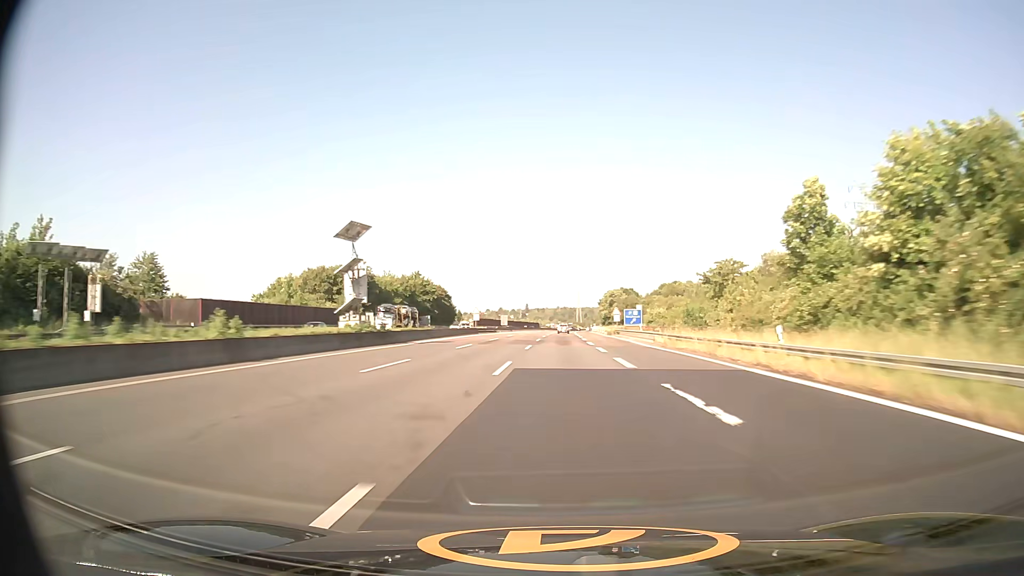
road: motorway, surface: asphalt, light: Day
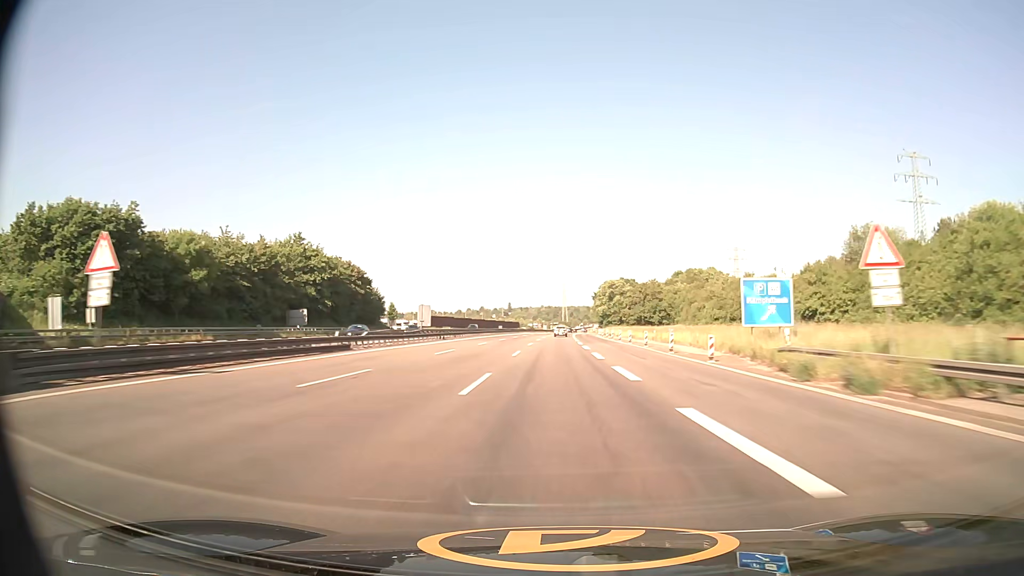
(+1.0, +75.3) m; +1°
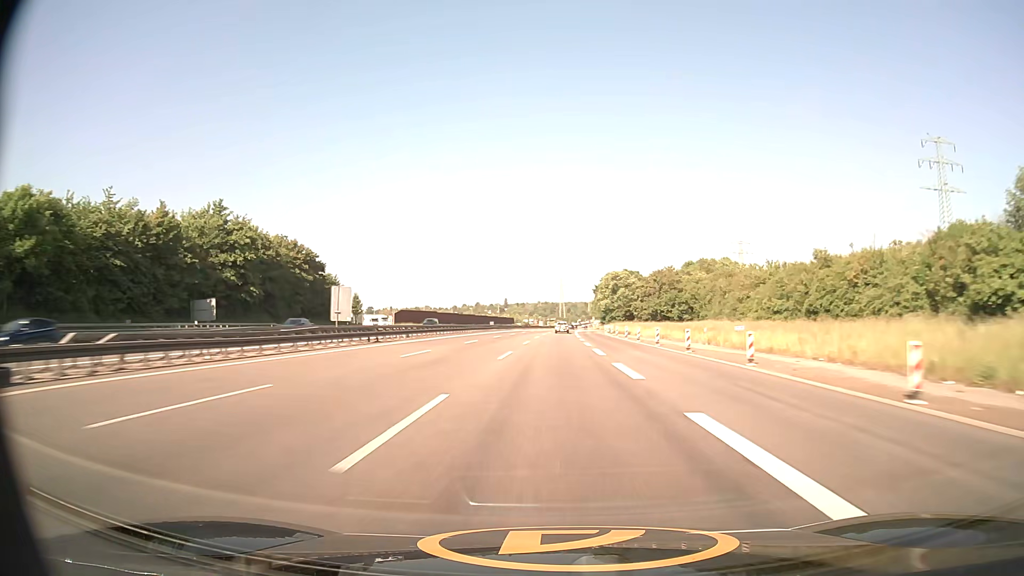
(+0.1, +25.2) m; 0°
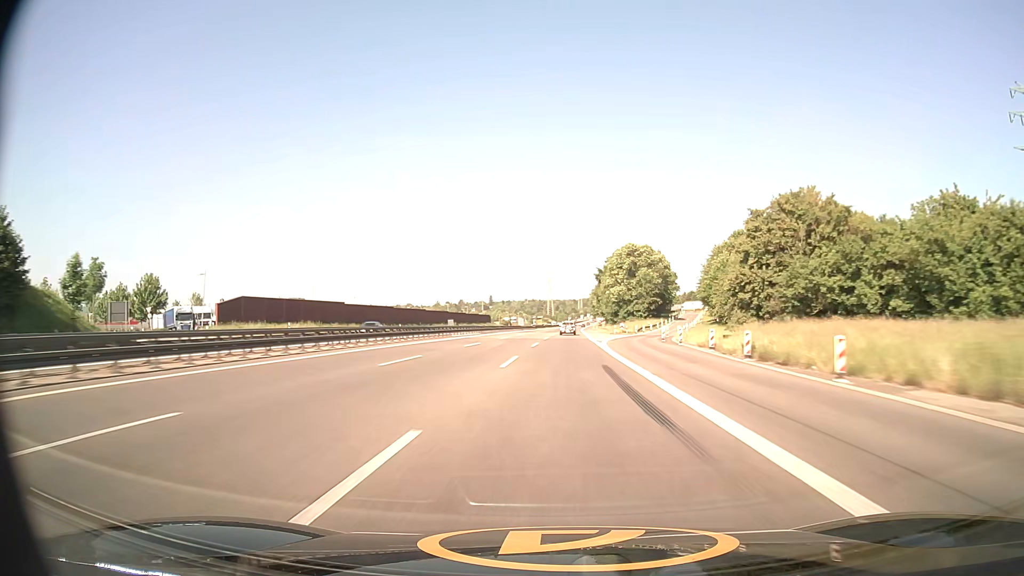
(+0.4, +75.6) m; +1°
(0, +10) (0, +20) (0, +30) (0, +40) (0, +50) (+1, +60) (+1, +70) (+1, +80) (+2, +90) (+2, +100) m
